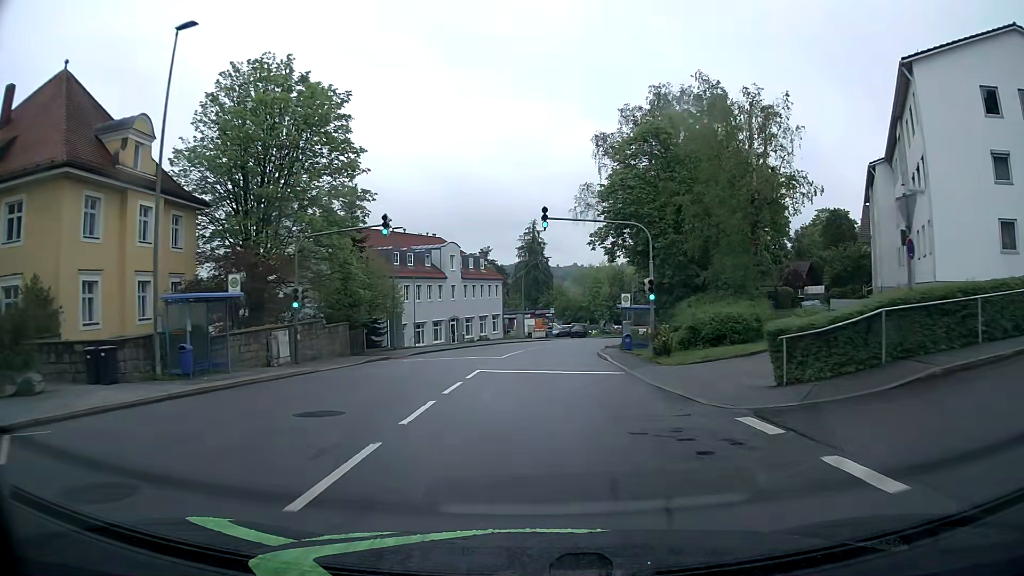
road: tertiary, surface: asphalt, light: Day
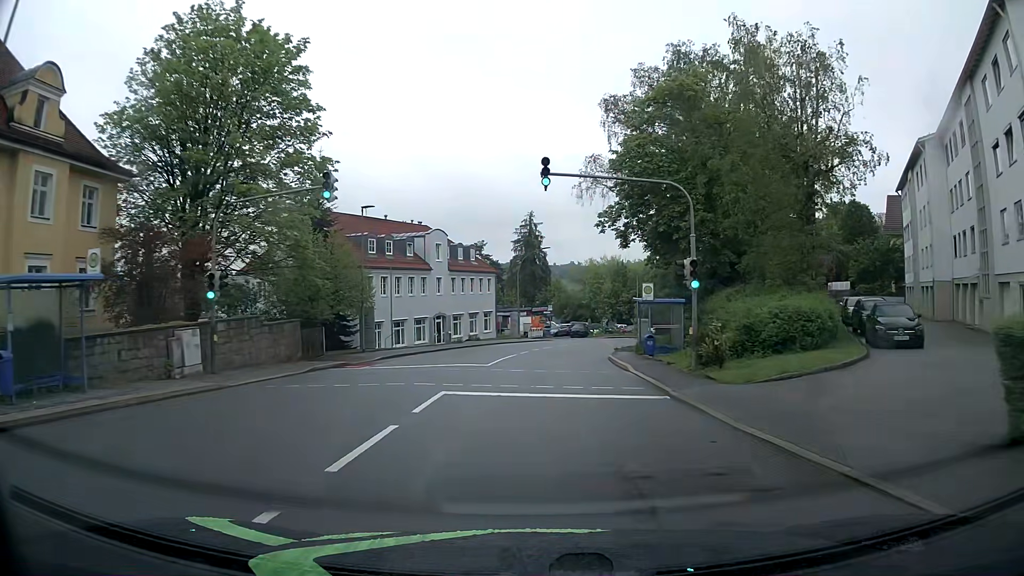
(0.0, +7.6) m; 0°
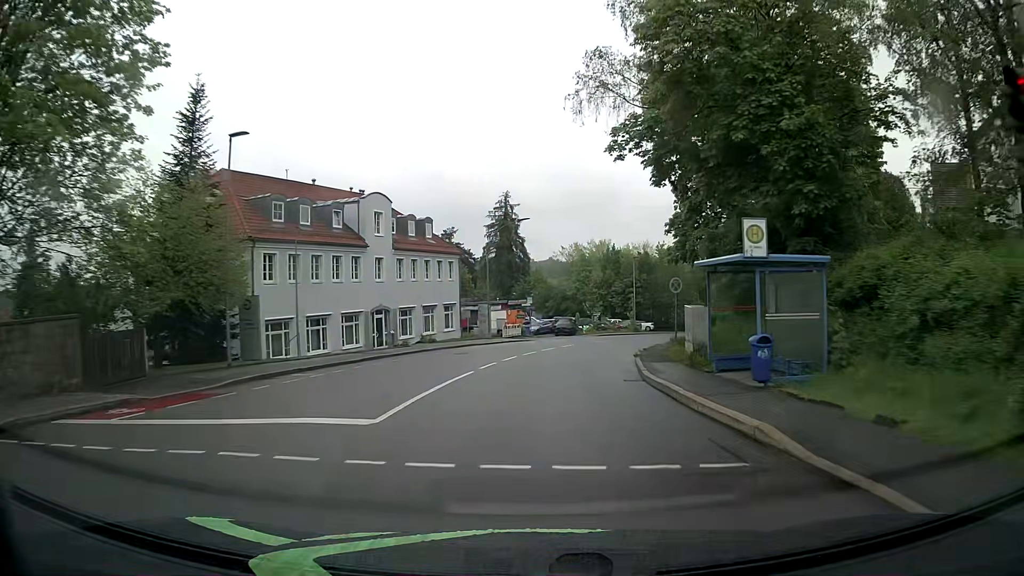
(+0.1, +15.2) m; +1°
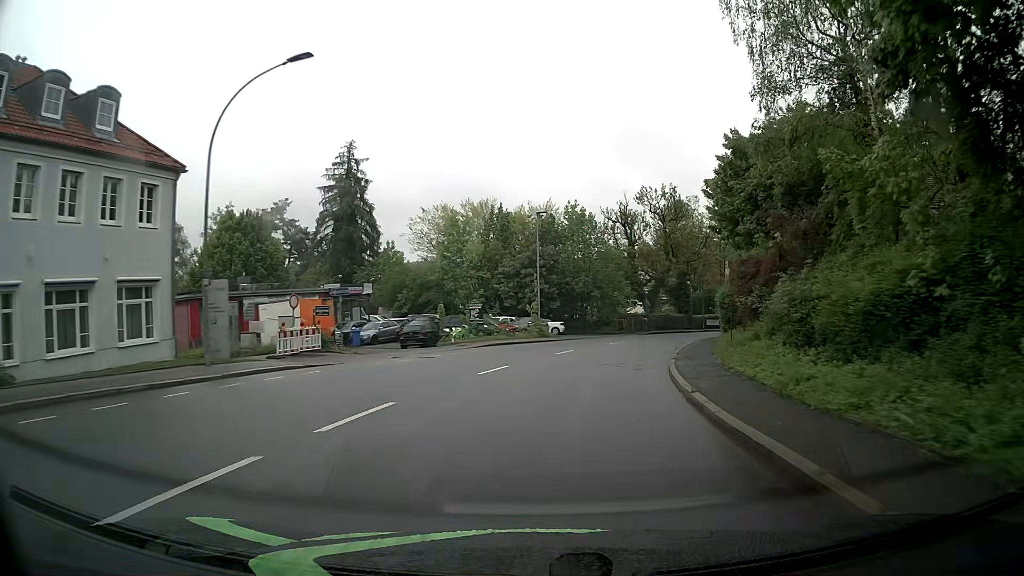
(+2.4, +30.4) m; +10°
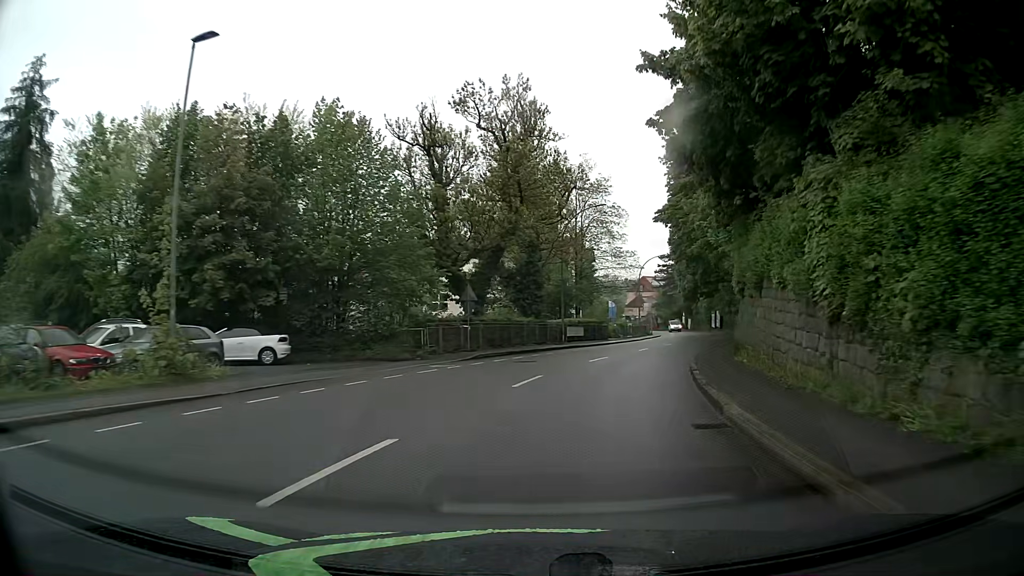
(+4.2, +30.0) m; +17°
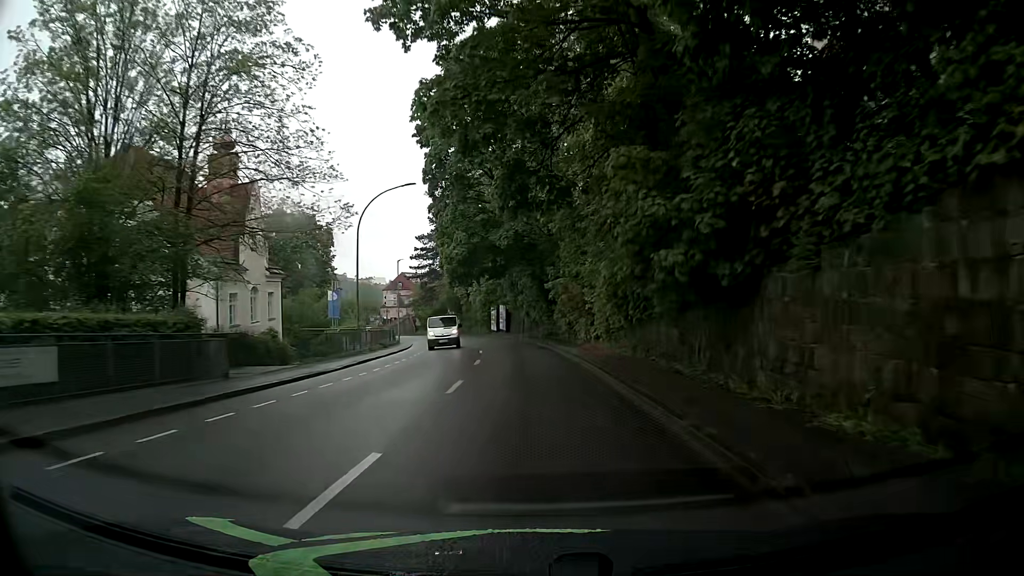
(+7.4, +37.1) m; +19°
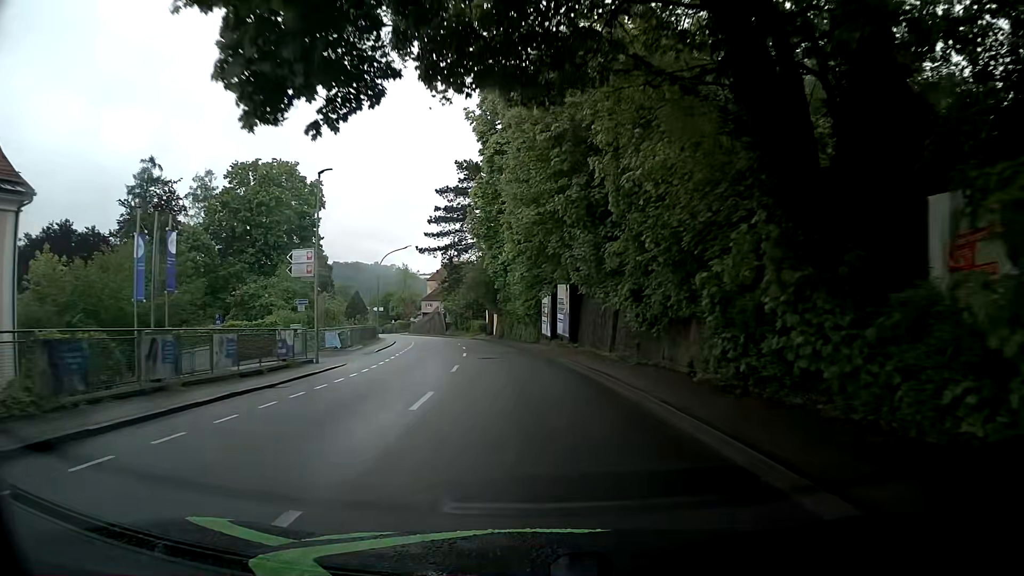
(-0.9, +38.3) m; -5°
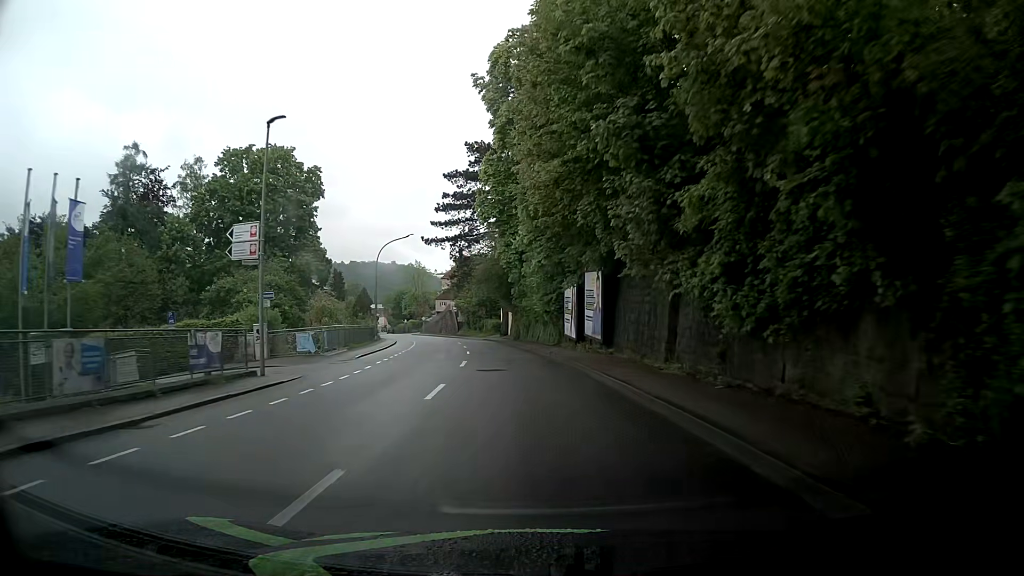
(-0.1, +7.7) m; -3°
(0, +10) (0, +20) (-1, +30) (-2, +40) (-3, +50) (-4, +60) (-6, +70) (-8, +79) (-11, +89) (-13, +99) m
